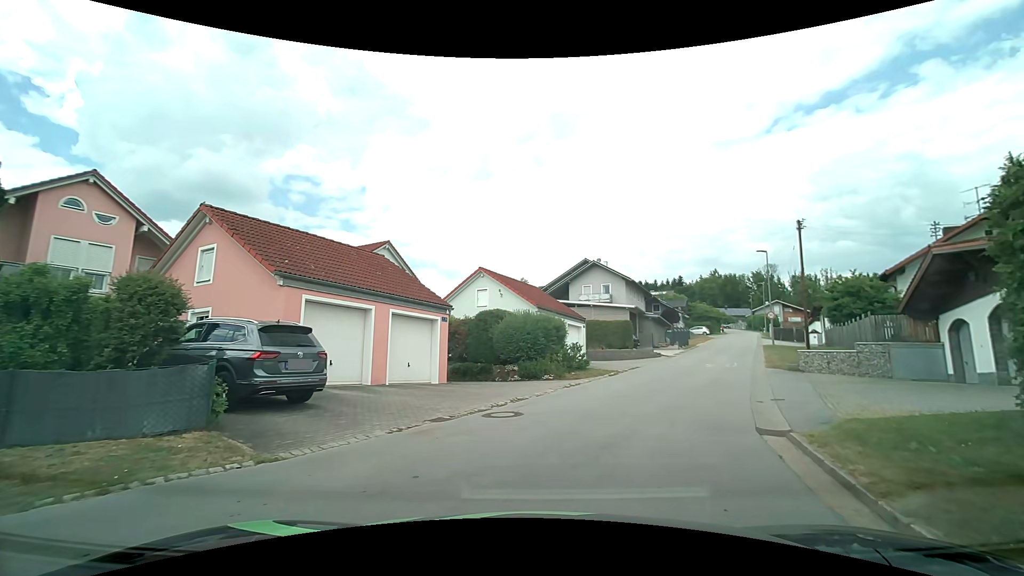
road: tertiary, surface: asphalt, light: Day
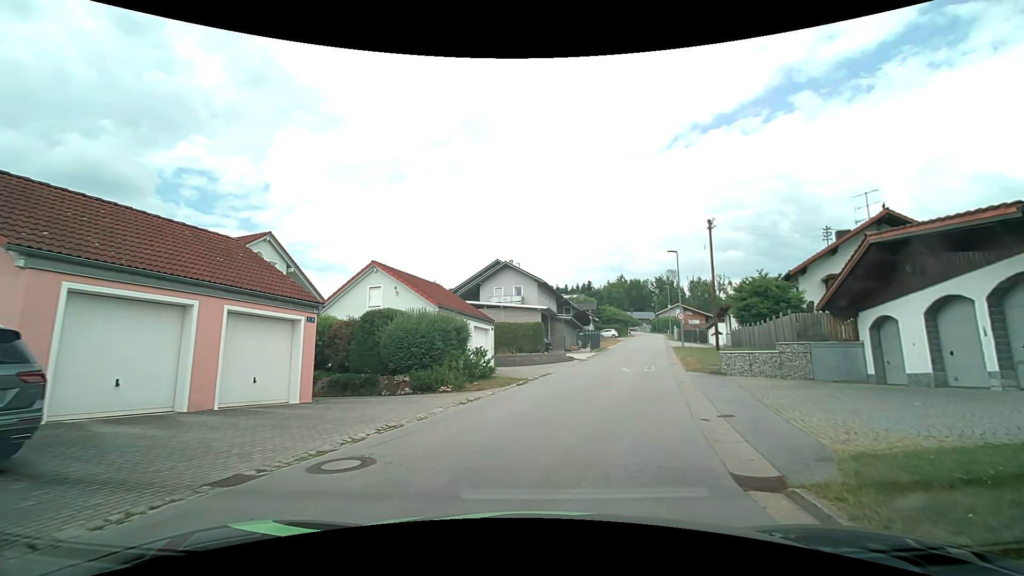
(+0.3, +3.4) m; +8°
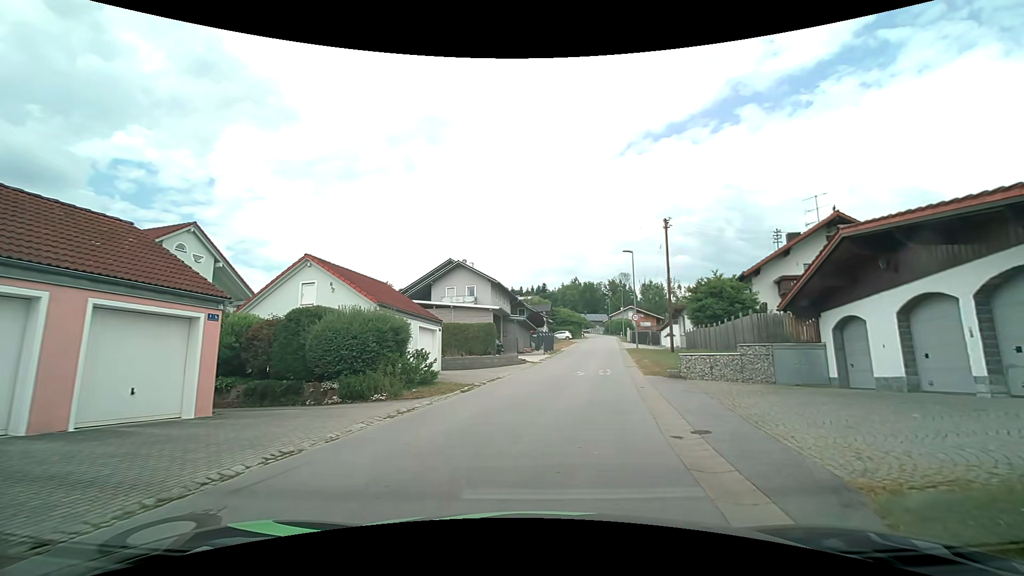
(+0.1, +1.8) m; +6°
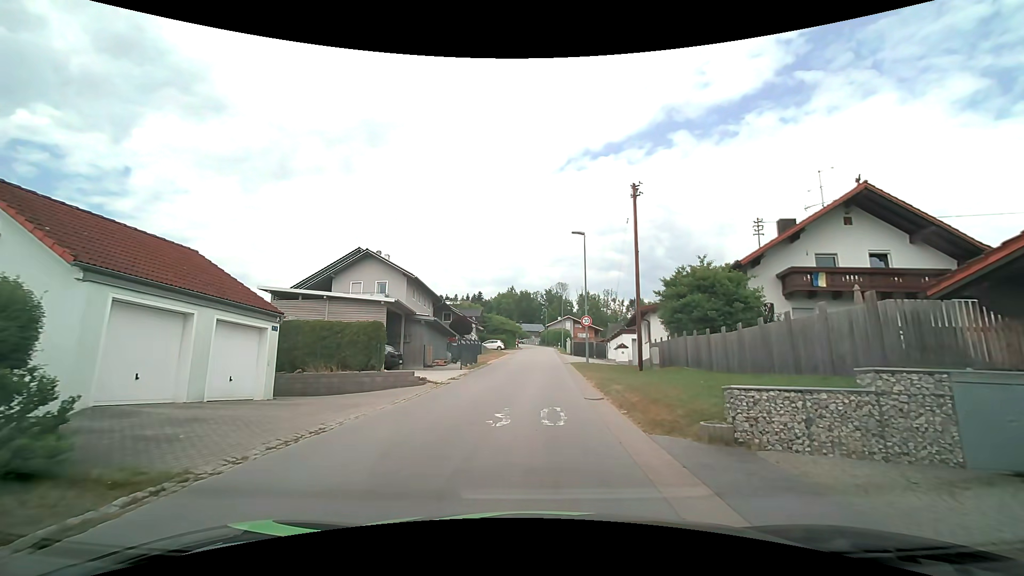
(+1.1, +11.0) m; +8°
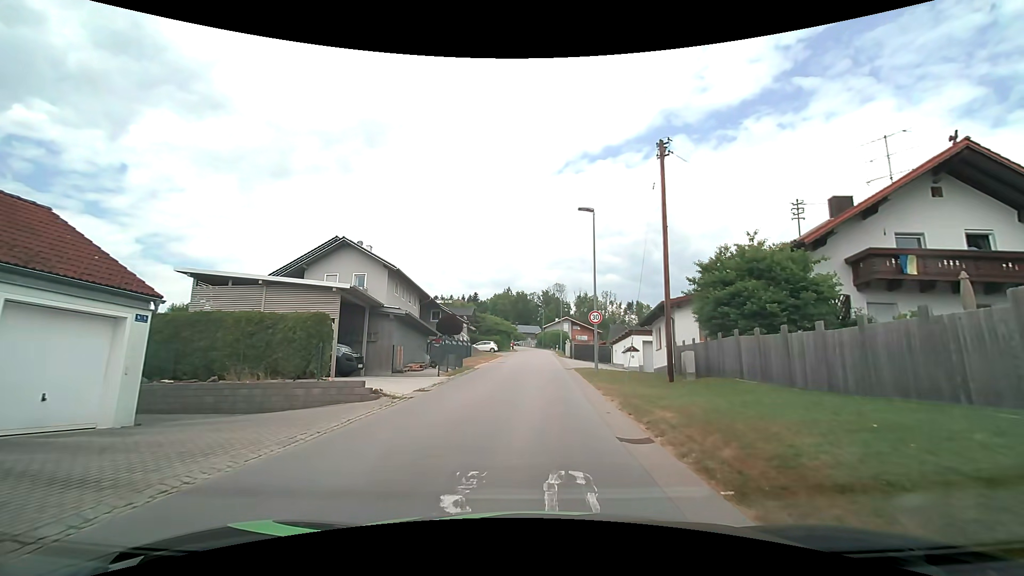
(0.0, +5.7) m; 0°
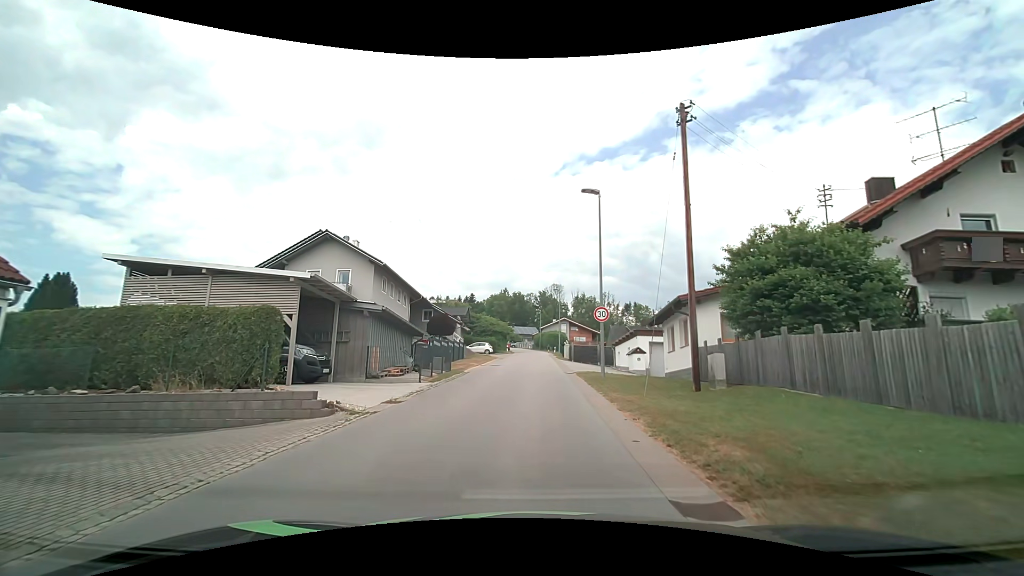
(0.0, +3.1) m; 0°
